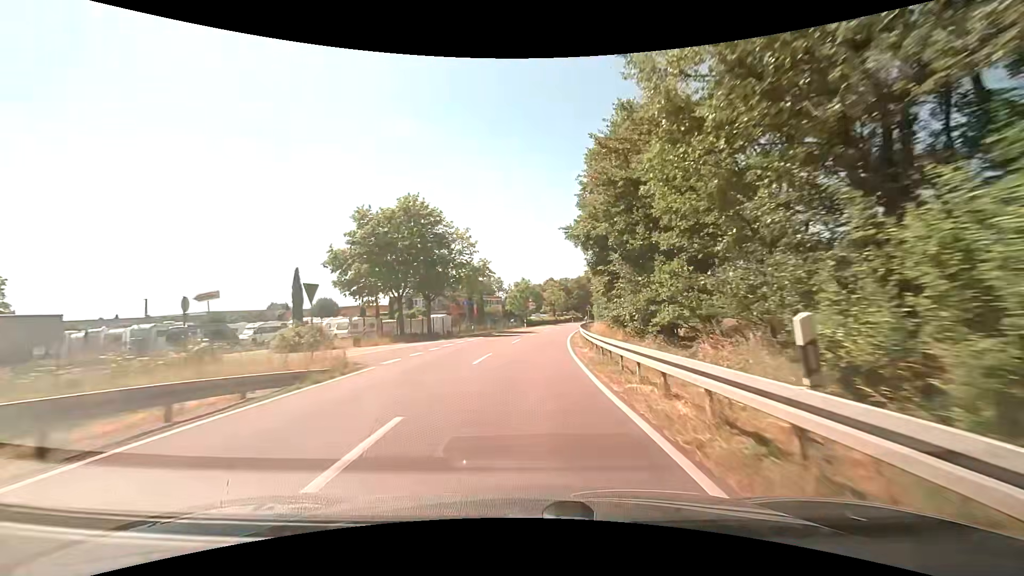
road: secondary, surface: asphalt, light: Day
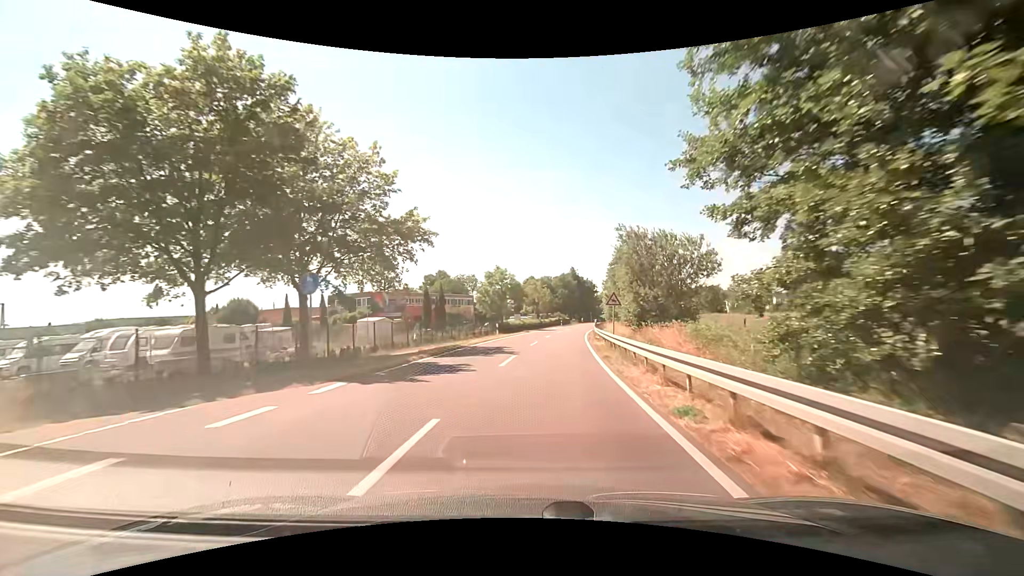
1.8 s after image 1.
(+0.4, +24.0) m; +2°
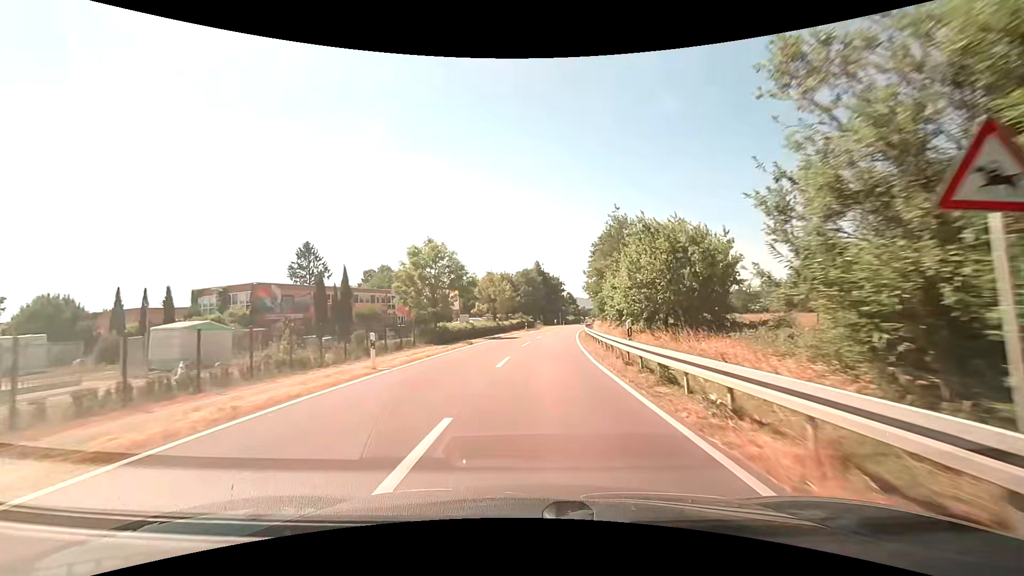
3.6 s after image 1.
(+1.1, +23.8) m; +5°
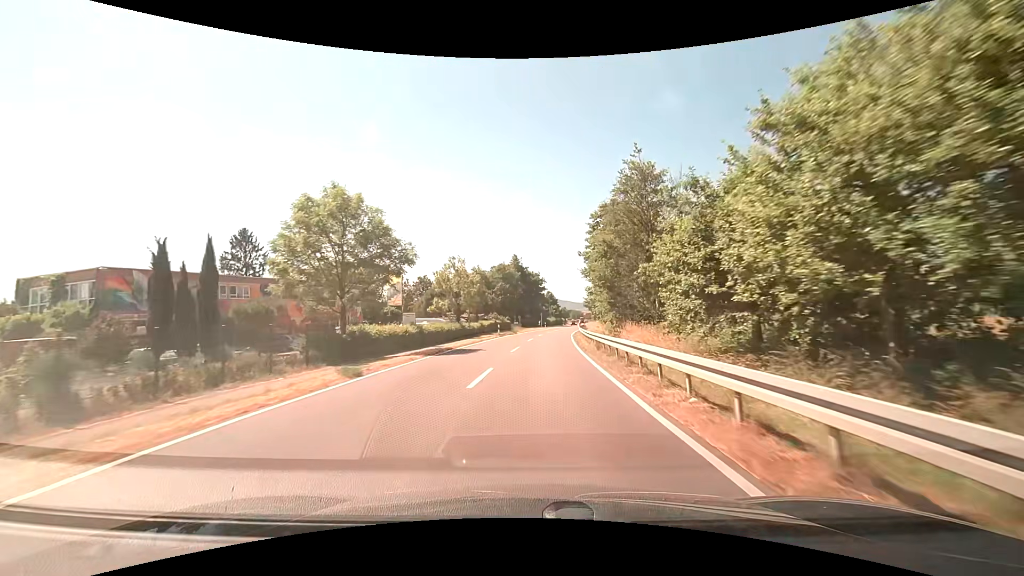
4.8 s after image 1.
(+0.3, +16.8) m; +2°
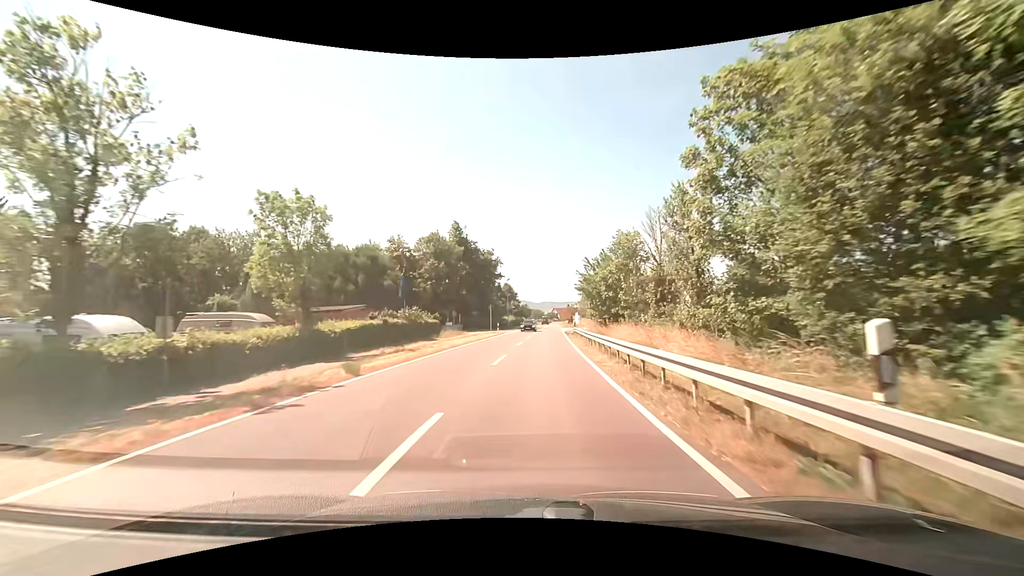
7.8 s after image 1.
(+1.9, +42.7) m; +4°
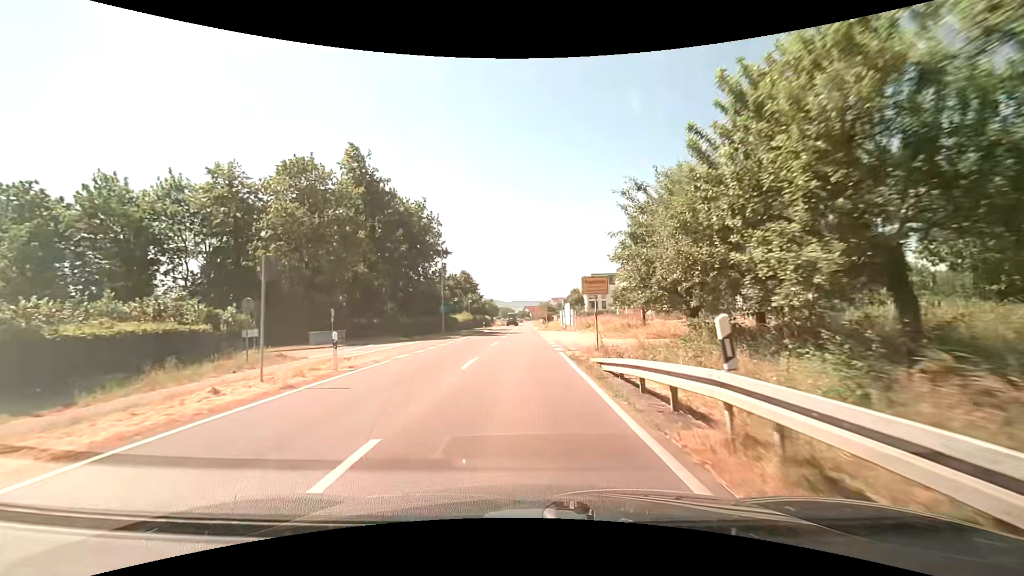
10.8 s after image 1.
(+1.8, +37.3) m; +4°
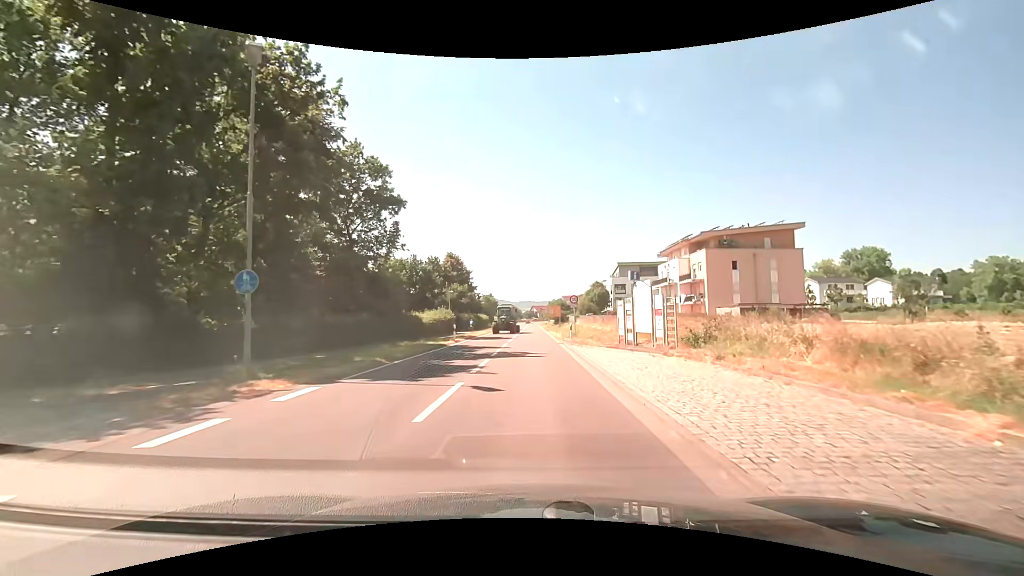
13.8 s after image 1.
(-0.2, +30.8) m; -1°
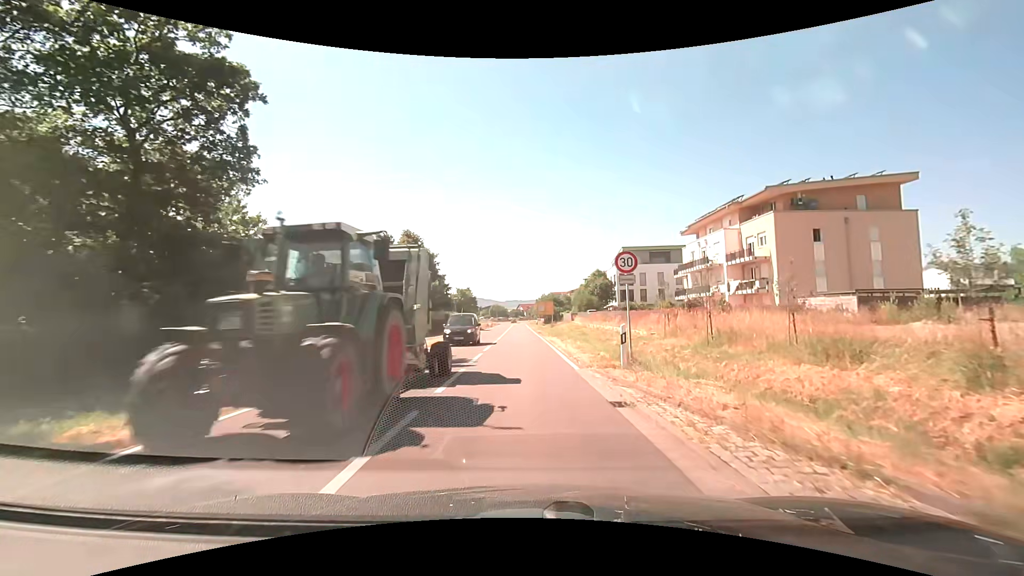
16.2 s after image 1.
(+0.2, +21.3) m; +2°
(0, +10) (0, +20) (0, +30) (-1, +40) (-1, +50) (-1, +60) (-2, +70) (-2, +80) (-2, +90) (-2, +100) m
